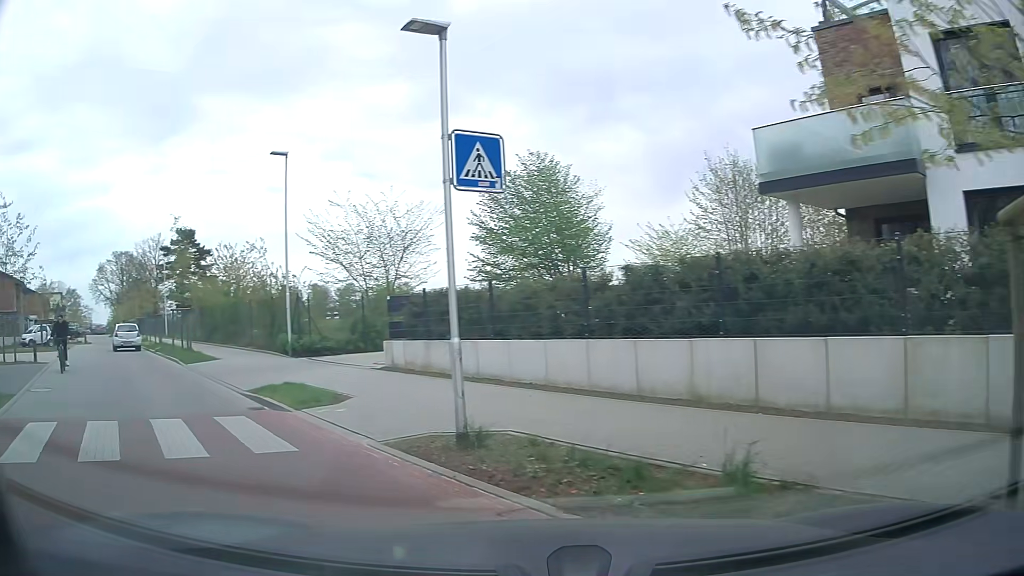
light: Day
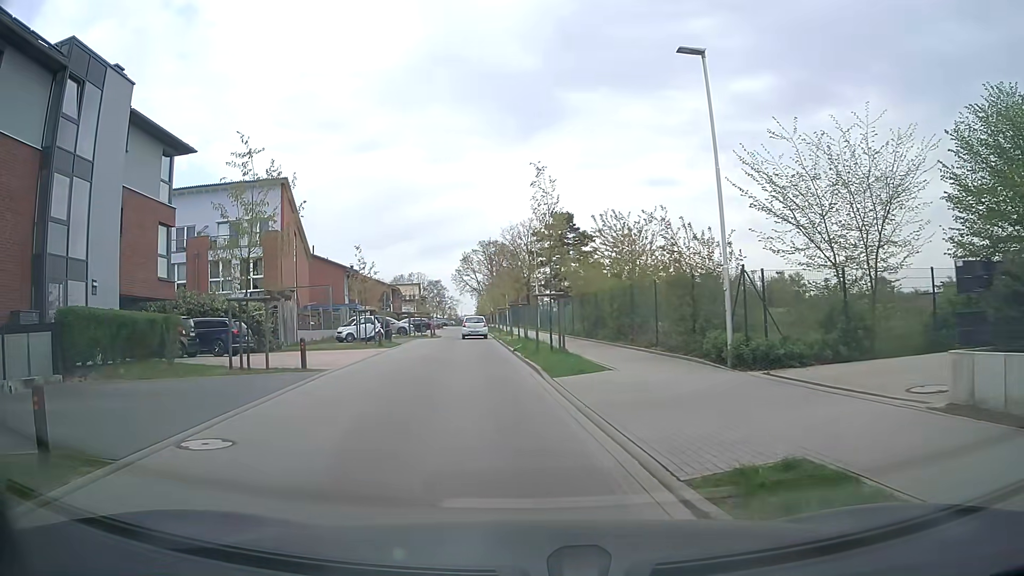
(-3.0, +8.2) m; -33°
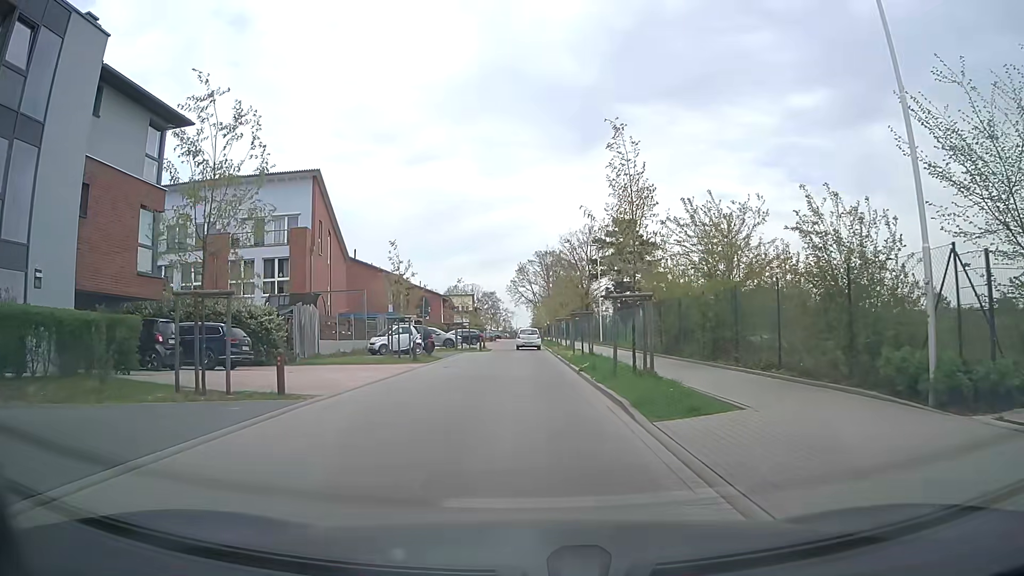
(-0.2, +5.7) m; -4°
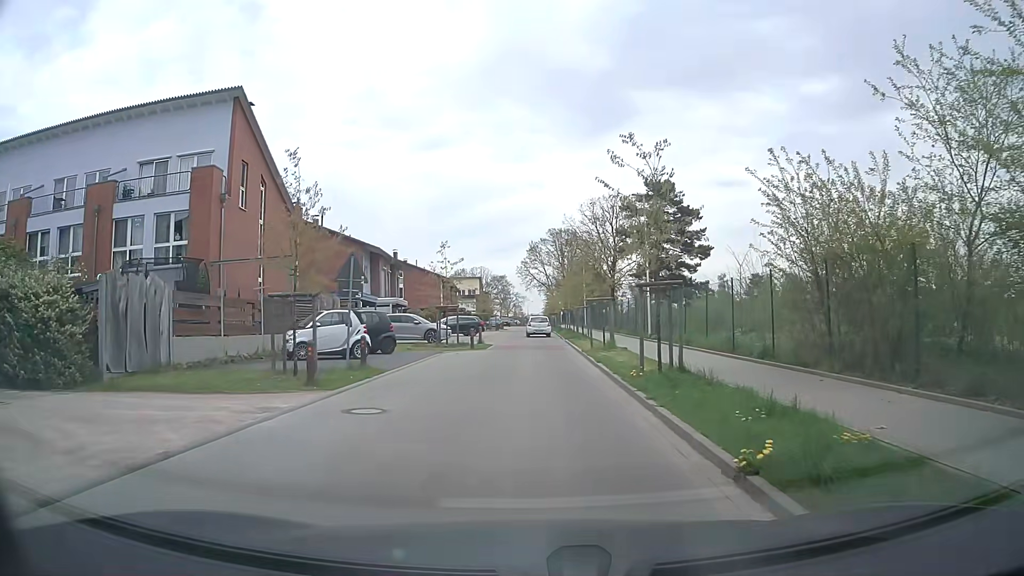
(-0.1, +14.5) m; 0°
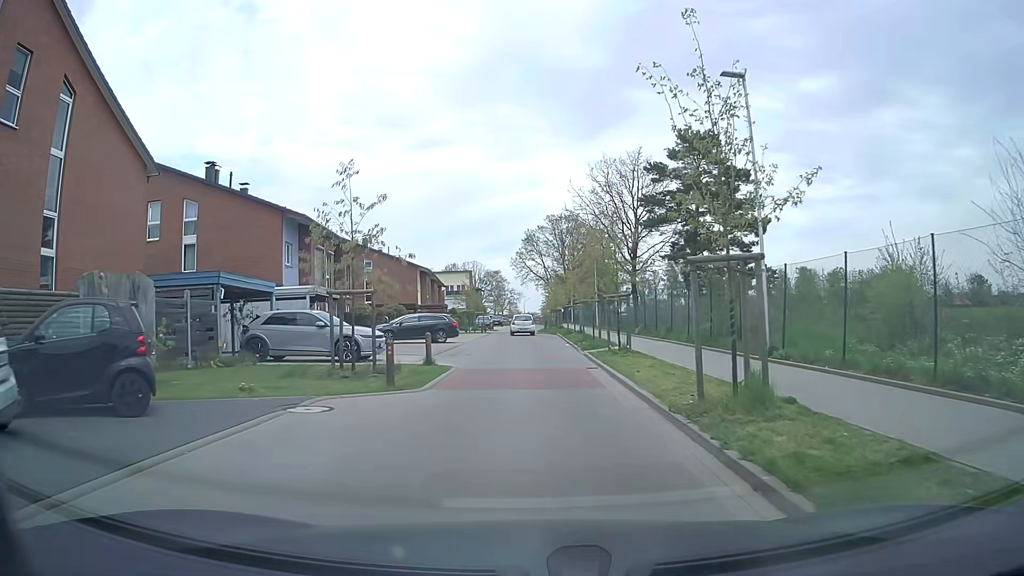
(0.0, +16.3) m; +1°
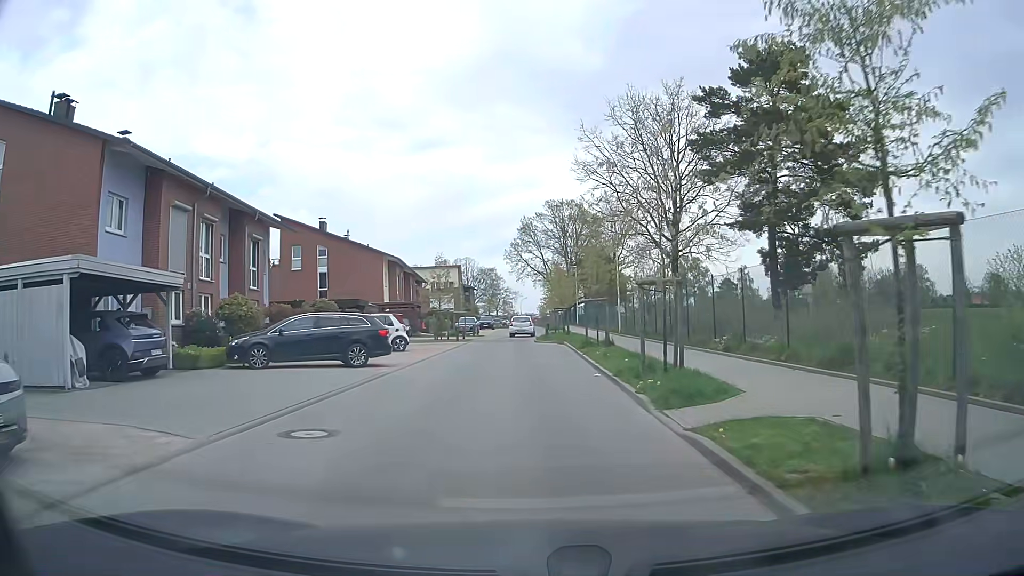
(-0.1, +16.1) m; 0°
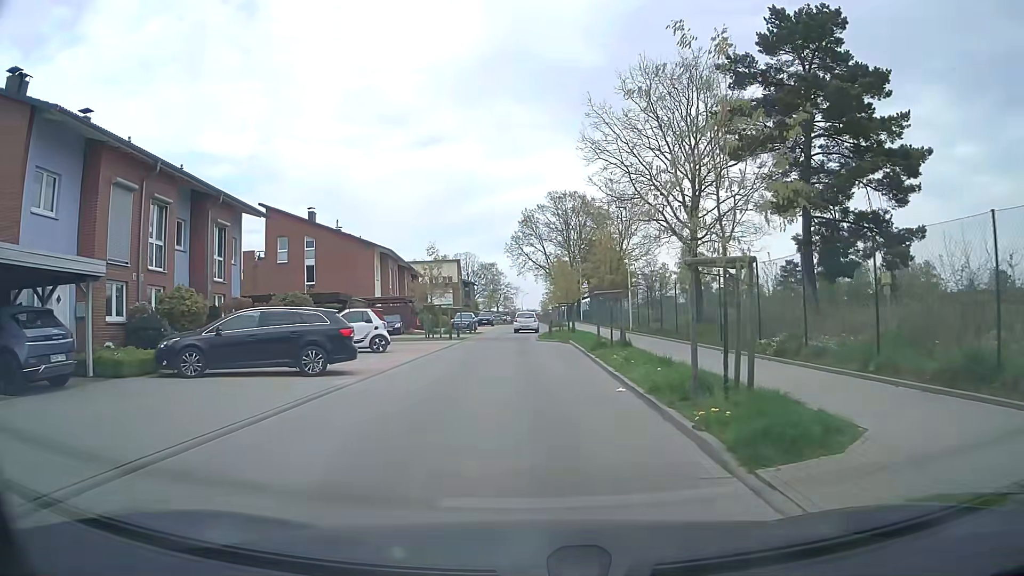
(-0.1, +3.9) m; -1°
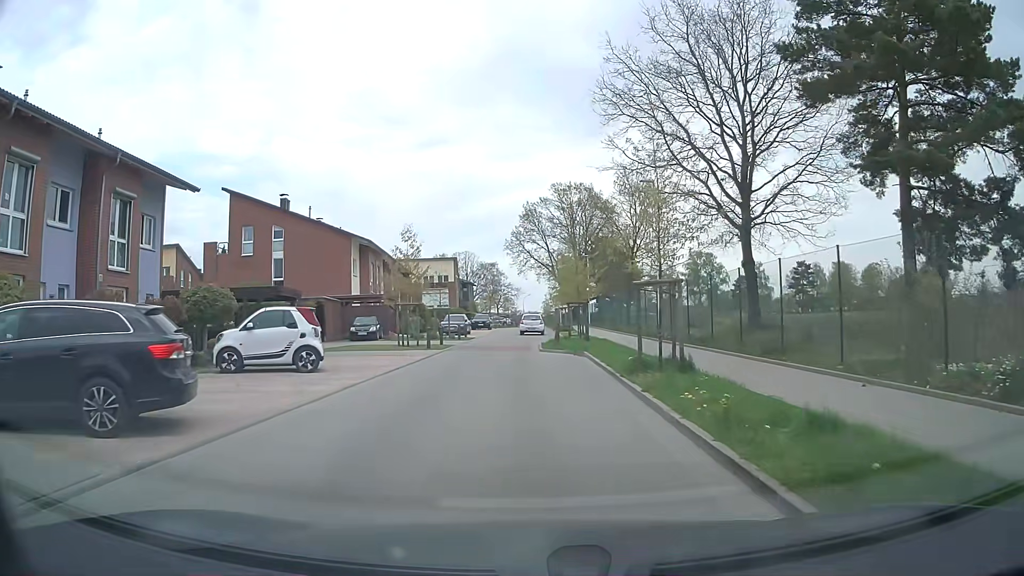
(0.0, +7.9) m; 0°
(0, +10) (-1, +20) (-2, +30) (-1, +40) (-1, +50) (0, +60) (0, +70) (0, +80) (0, +90) (0, +100) m
